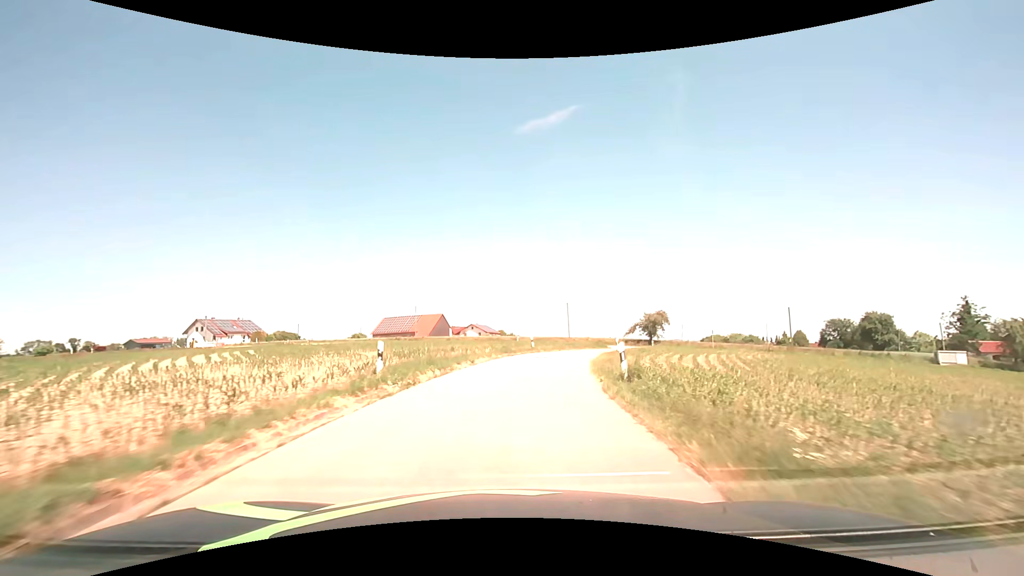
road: unclassified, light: Day
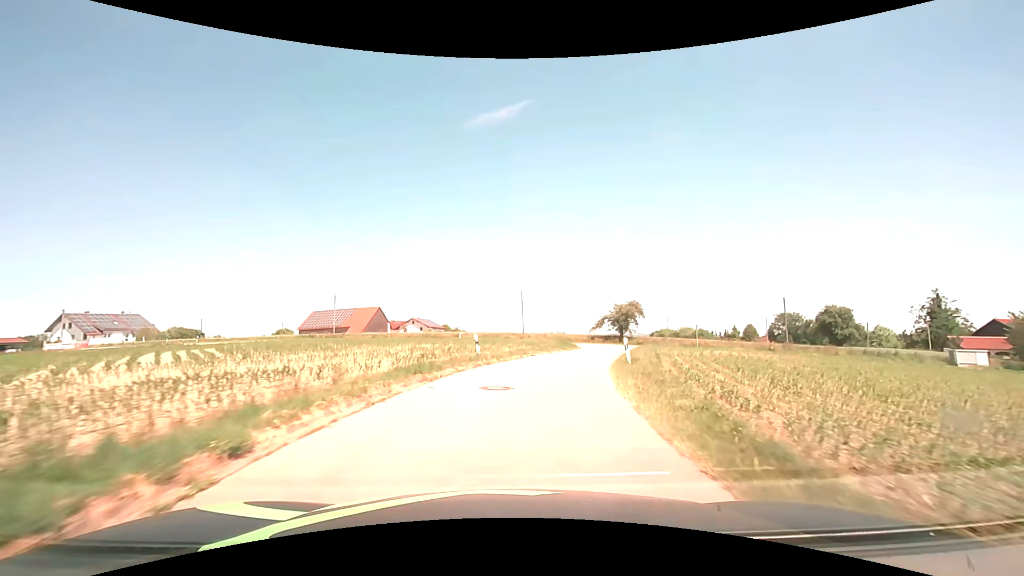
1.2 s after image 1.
(+0.6, +15.3) m; +6°
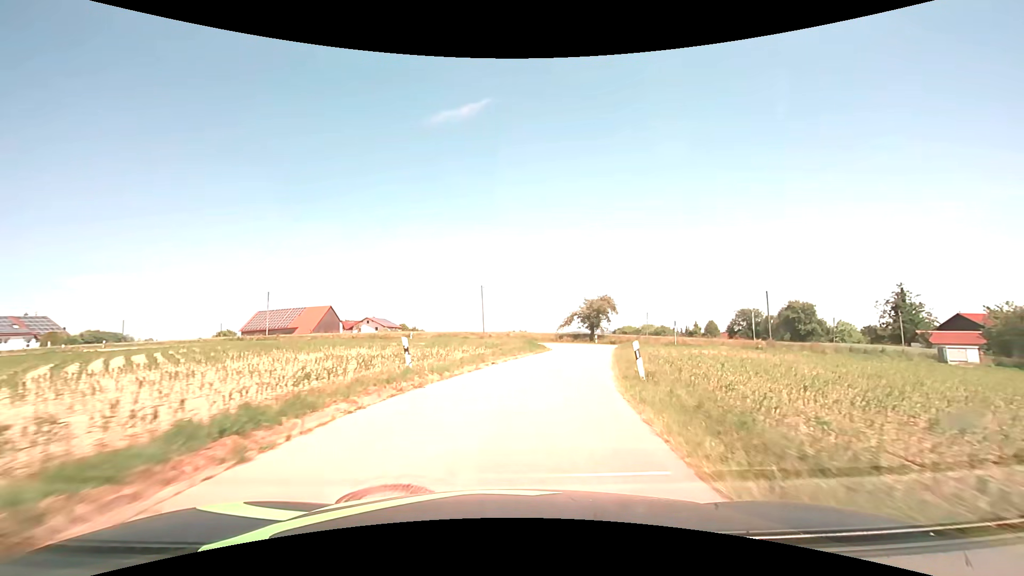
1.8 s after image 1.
(+0.3, +7.1) m; +4°
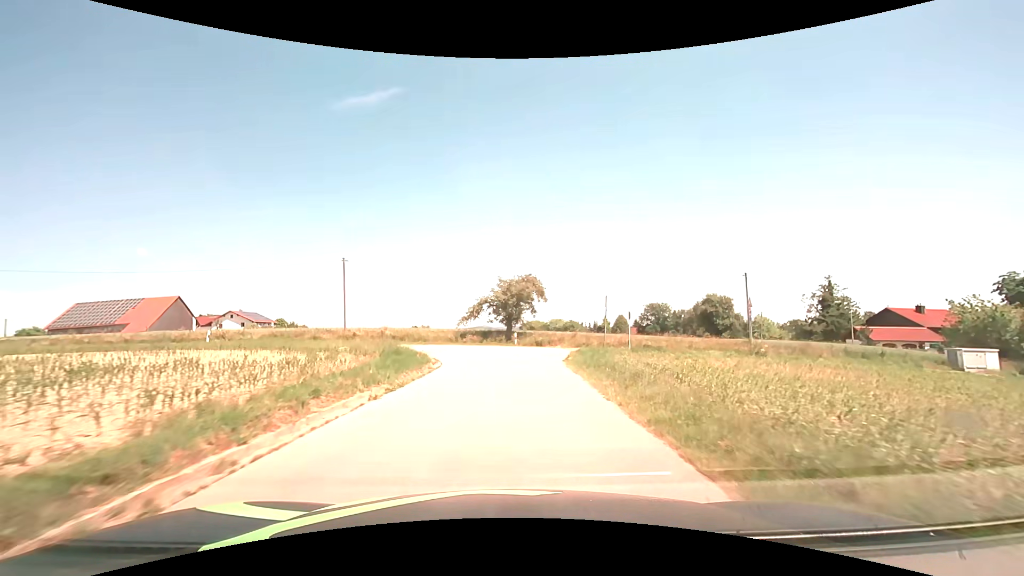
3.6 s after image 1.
(+2.0, +19.4) m; +11°
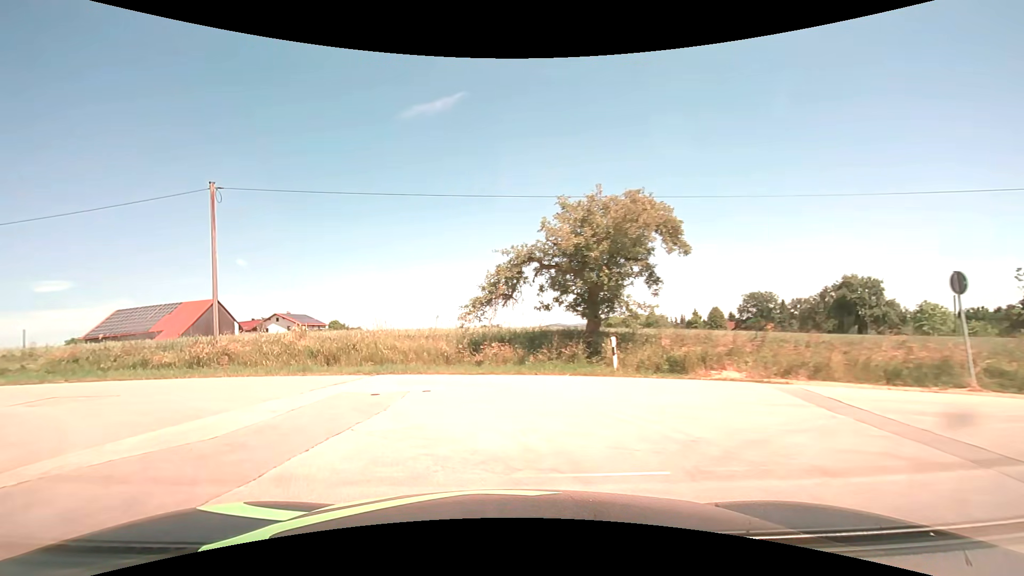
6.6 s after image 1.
(0.0, +23.6) m; -8°
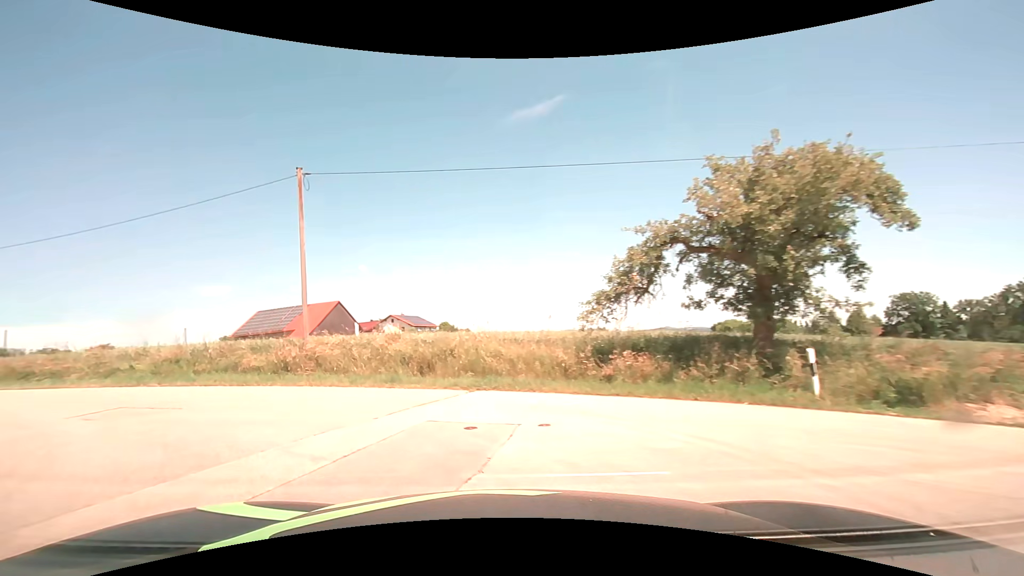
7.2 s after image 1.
(-0.4, +3.5) m; -13°
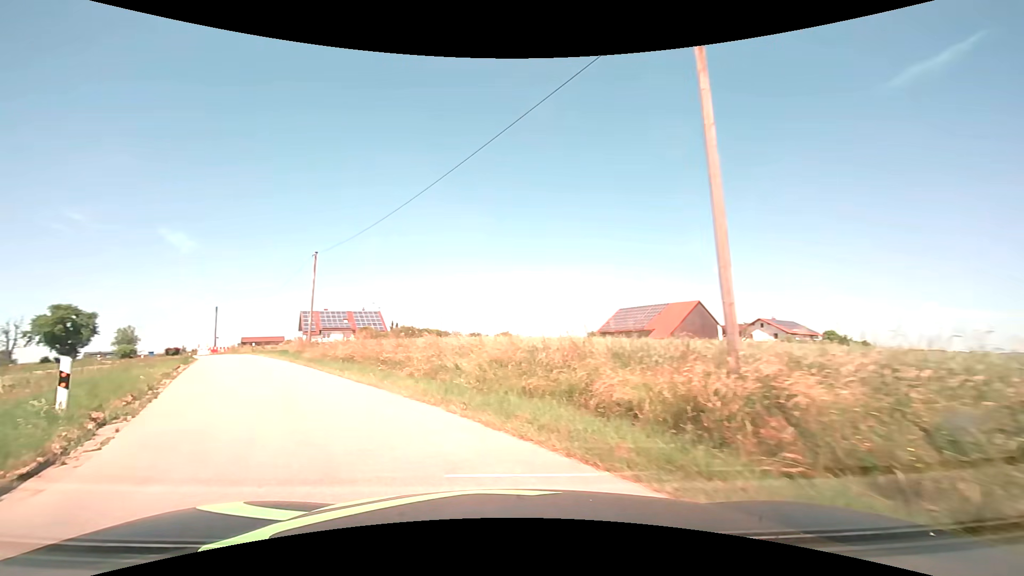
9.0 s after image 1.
(-3.5, +9.7) m; -38°
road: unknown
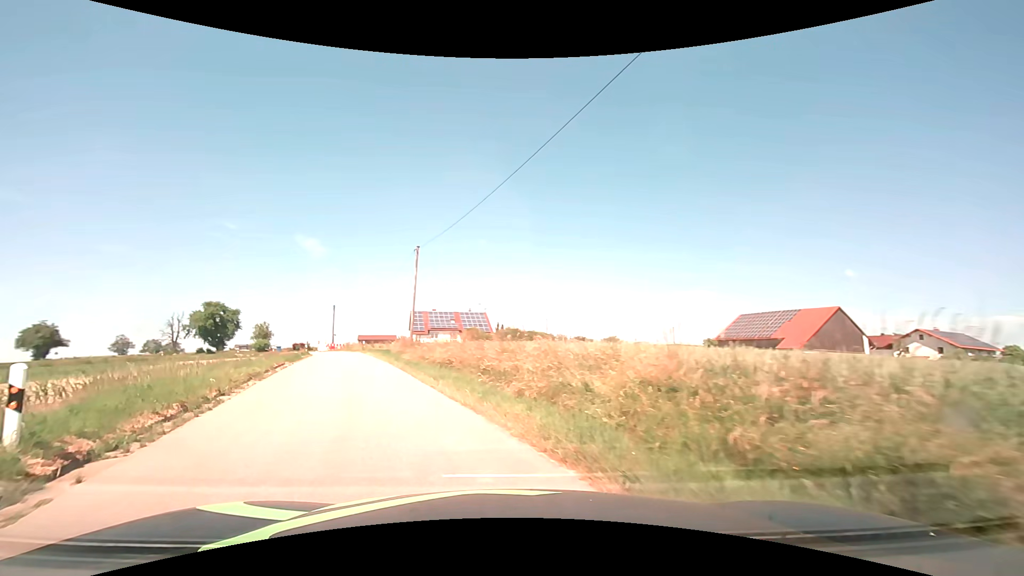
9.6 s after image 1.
(-0.5, +3.9) m; -12°
(-2, +10) (-5, +19) (-8, +29) (-11, +38) (-15, +47) (-19, +57) (-24, +65) (-29, +74) (-35, +82) (-42, +89) m
